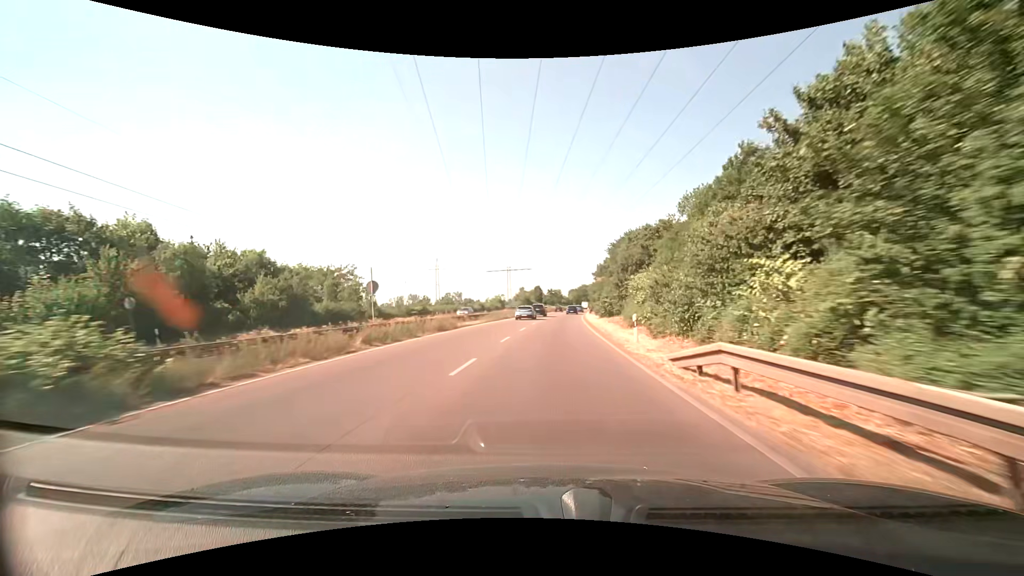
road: trunk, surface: asphalt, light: Day
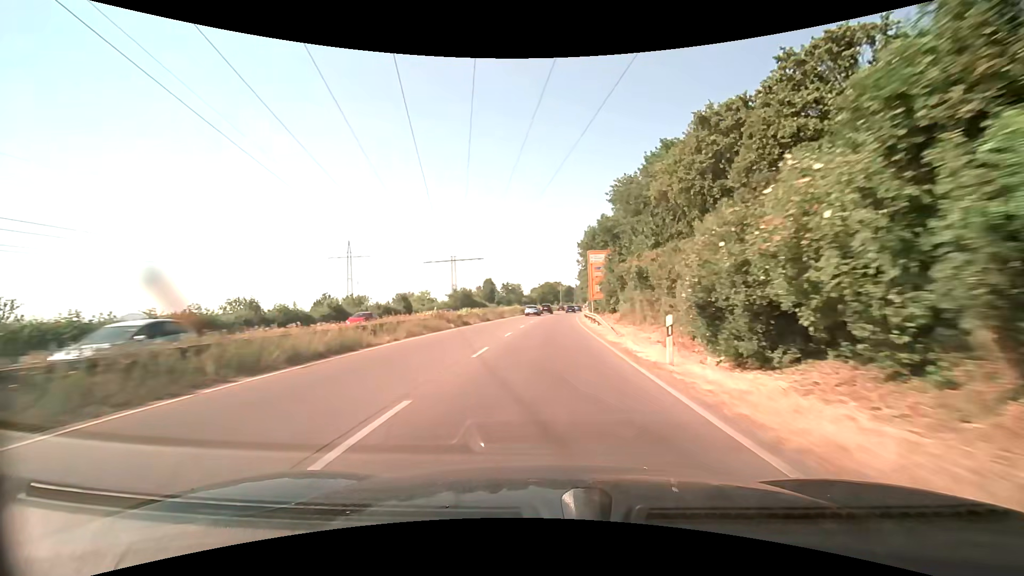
(+2.3, +59.7) m; +4°
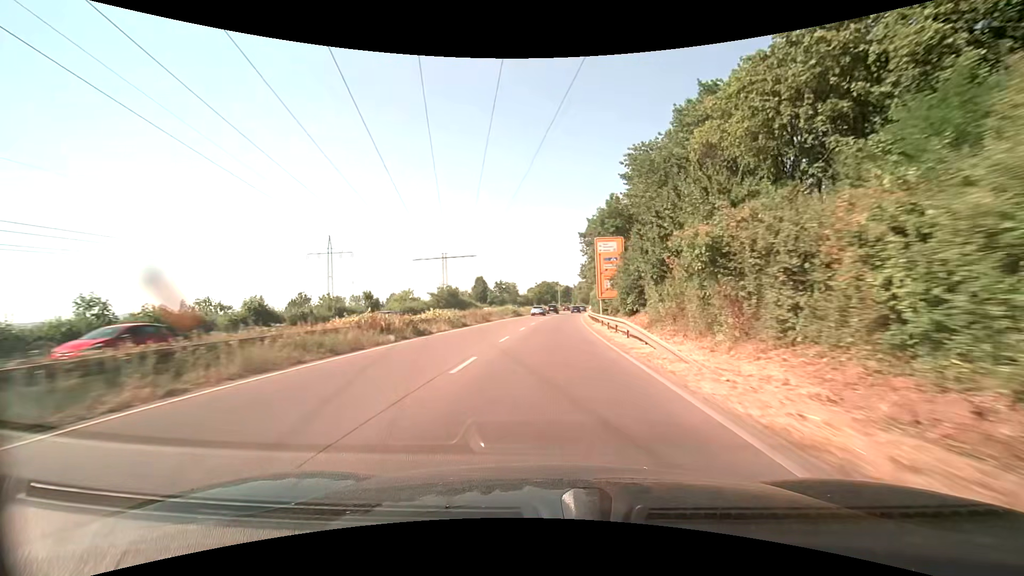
(0.0, +12.2) m; 0°
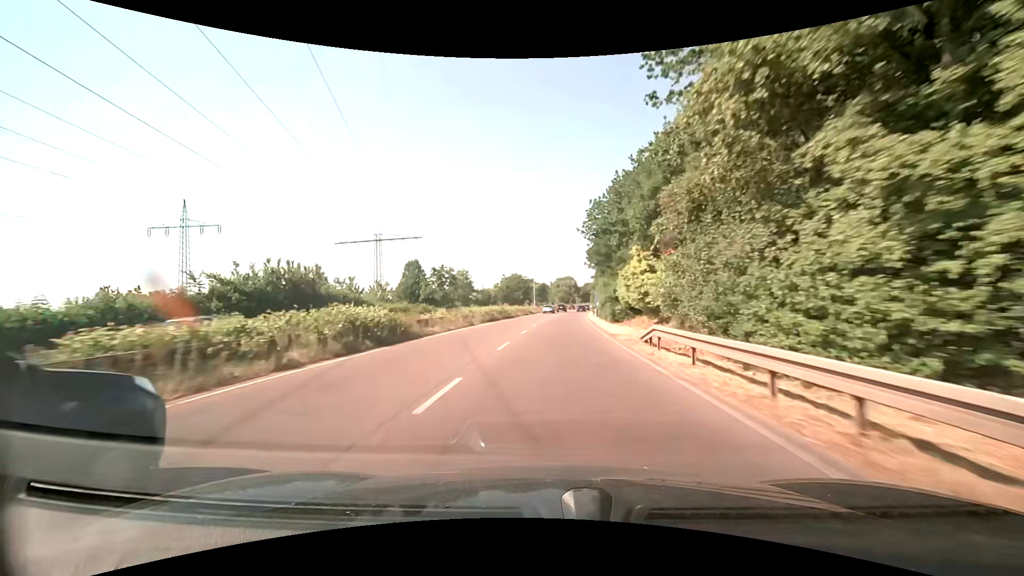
(+1.3, +48.6) m; +3°
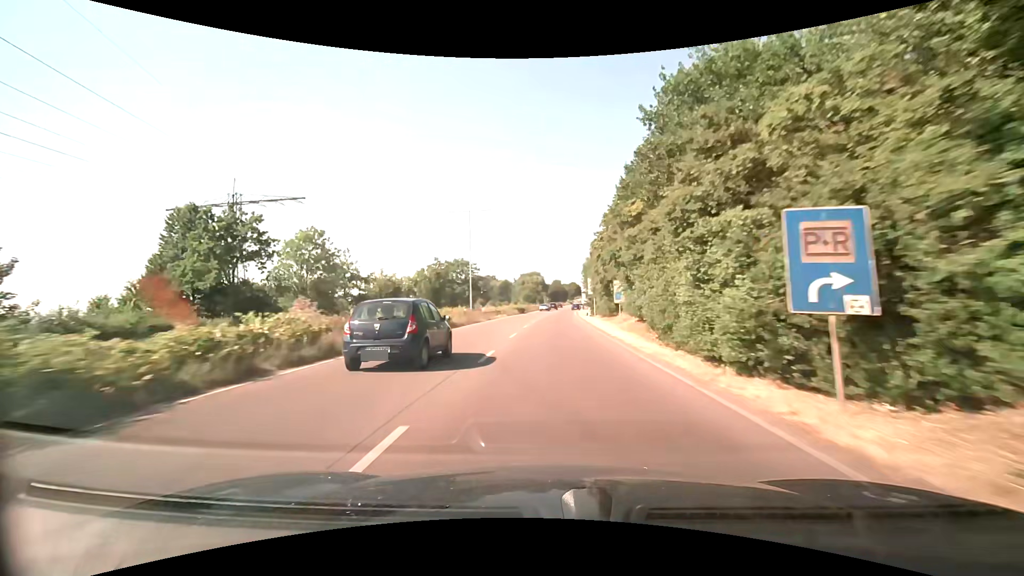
(+1.3, +48.5) m; +4°
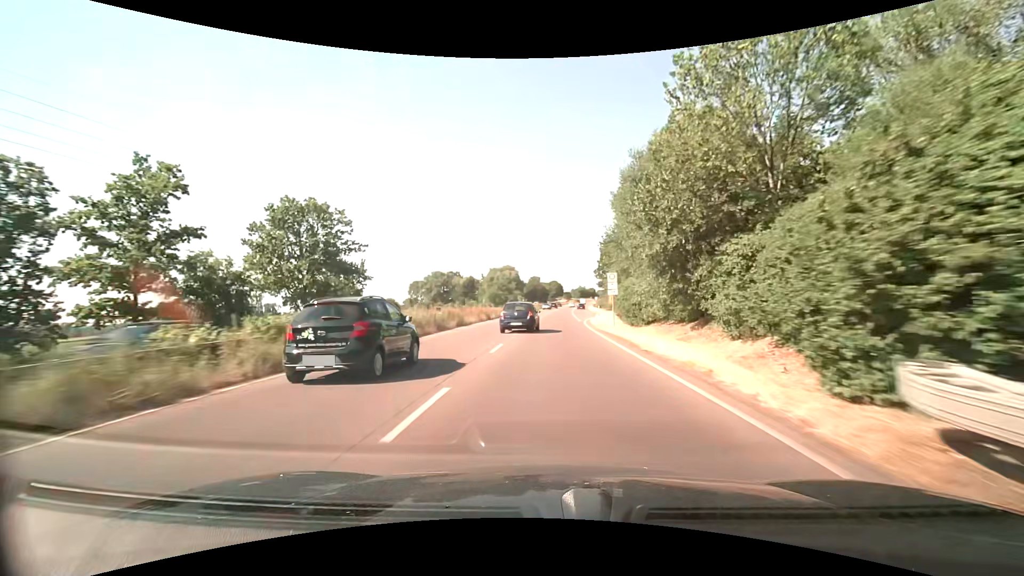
(+1.6, +60.6) m; +3°
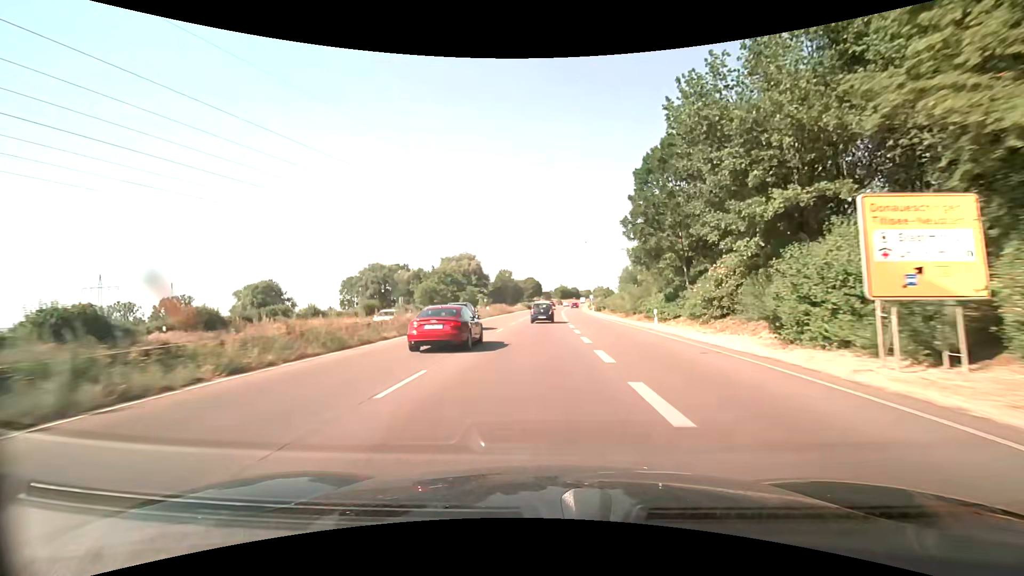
(+1.8, +60.7) m; +2°
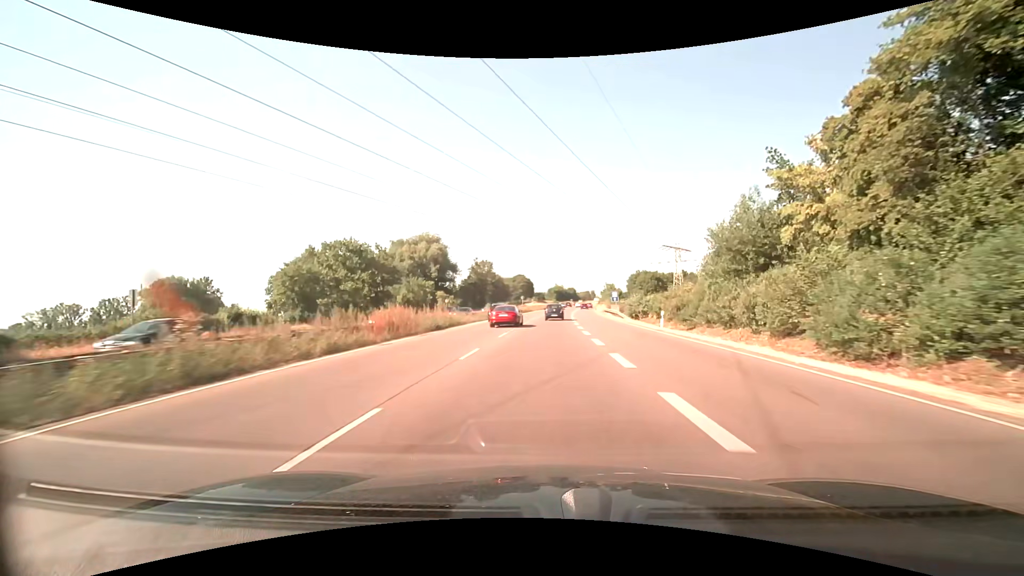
(+0.2, +48.9) m; +1°
(0, +10) (0, +20) (0, +30) (+1, +40) (+1, +50) (+2, +60) (+2, +70) (+3, +80) (+4, +90) (+4, +100) m
